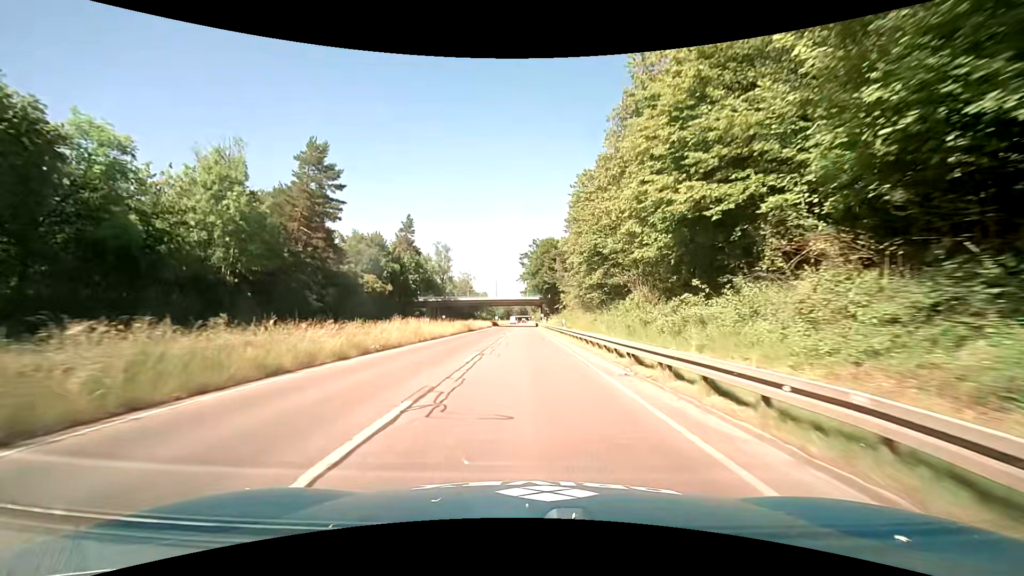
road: trunk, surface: asphalt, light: Day
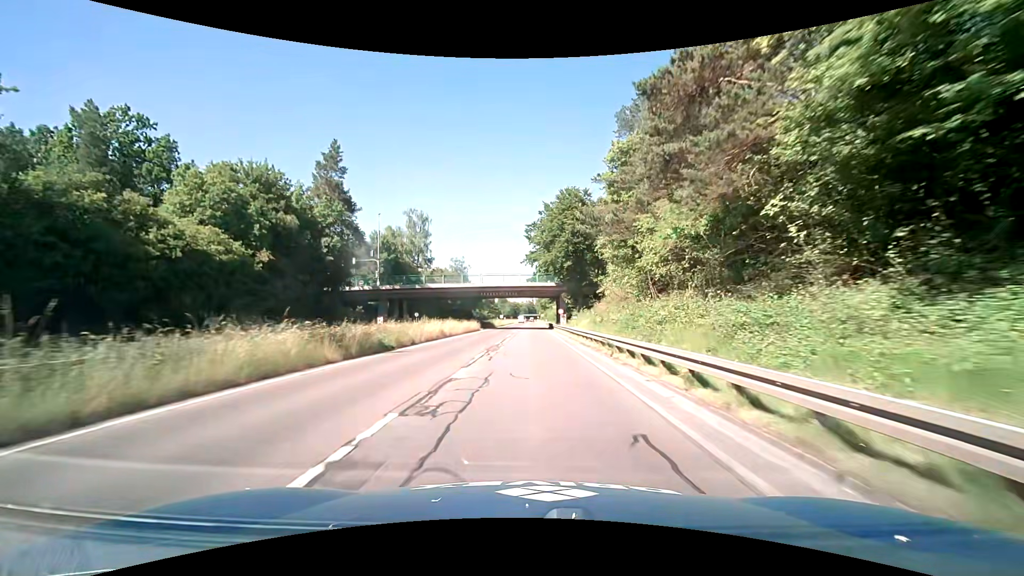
(-0.2, +37.2) m; -1°
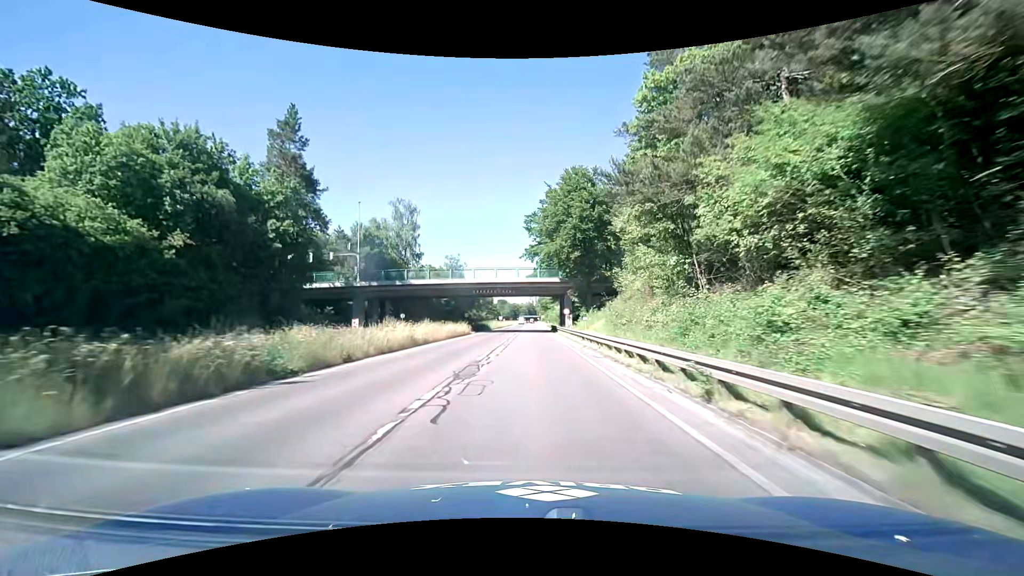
(0.0, +9.3) m; 0°
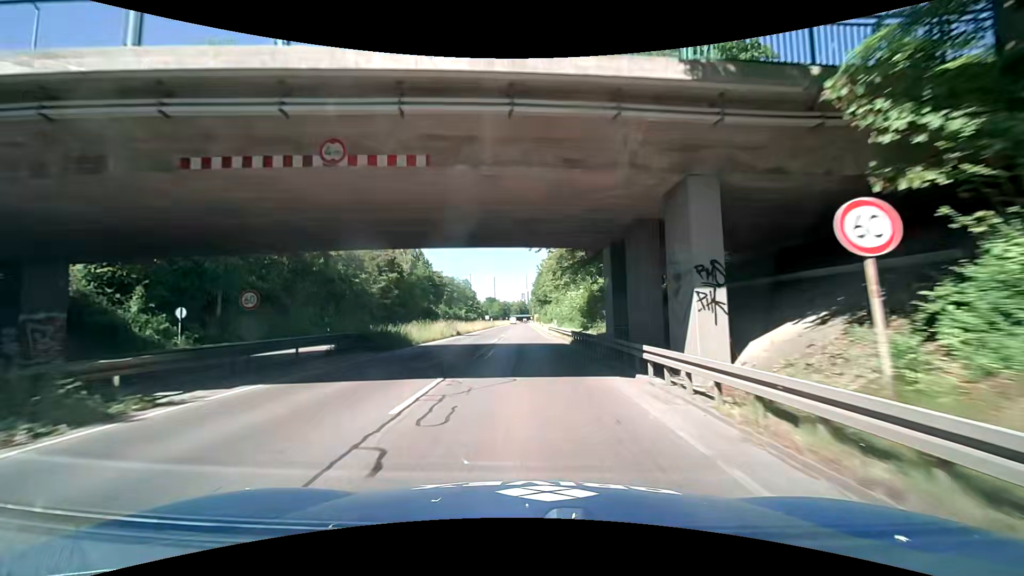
(+0.8, +46.6) m; +2°
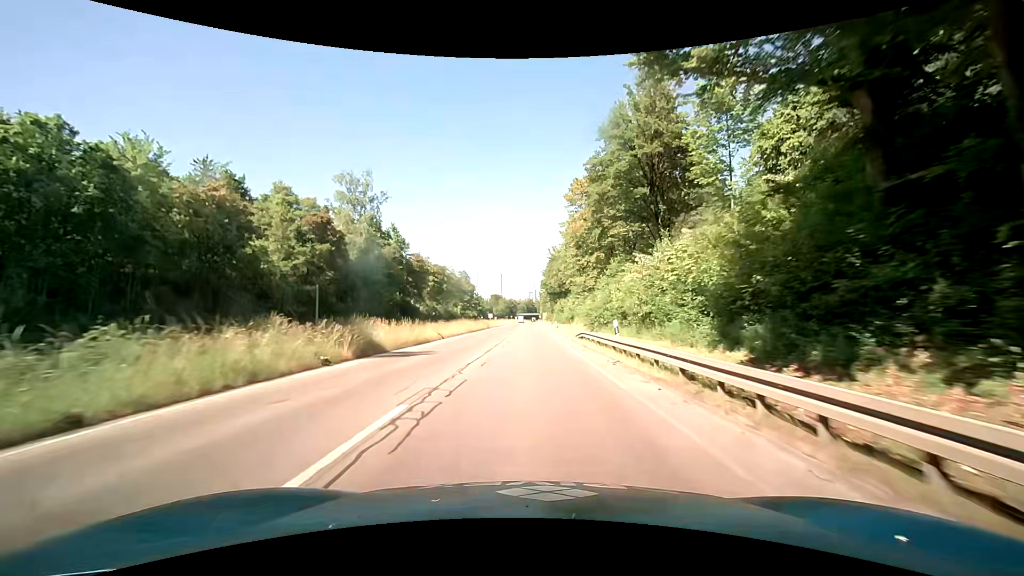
(-0.1, +27.9) m; +1°
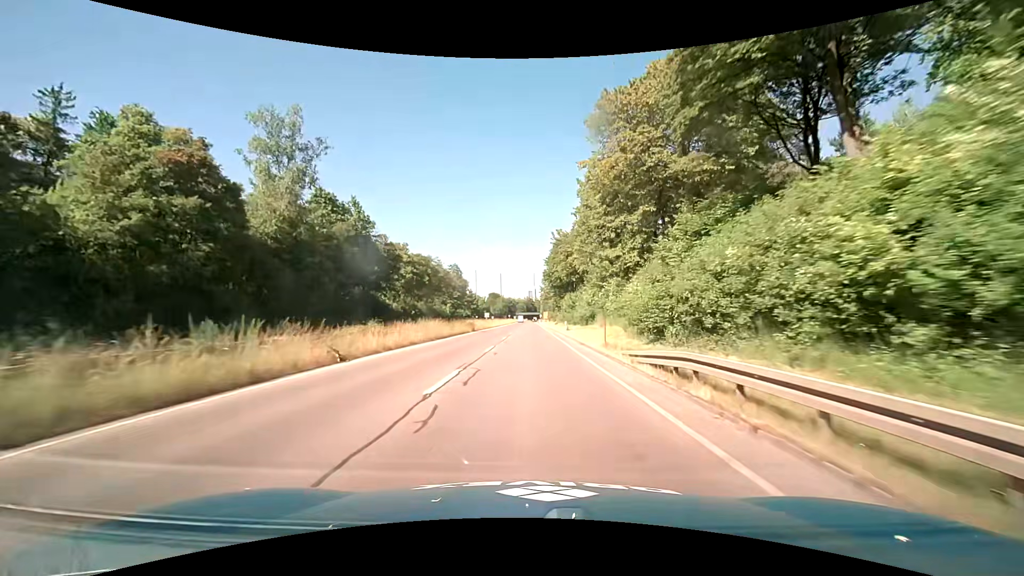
(-0.4, +18.6) m; -1°
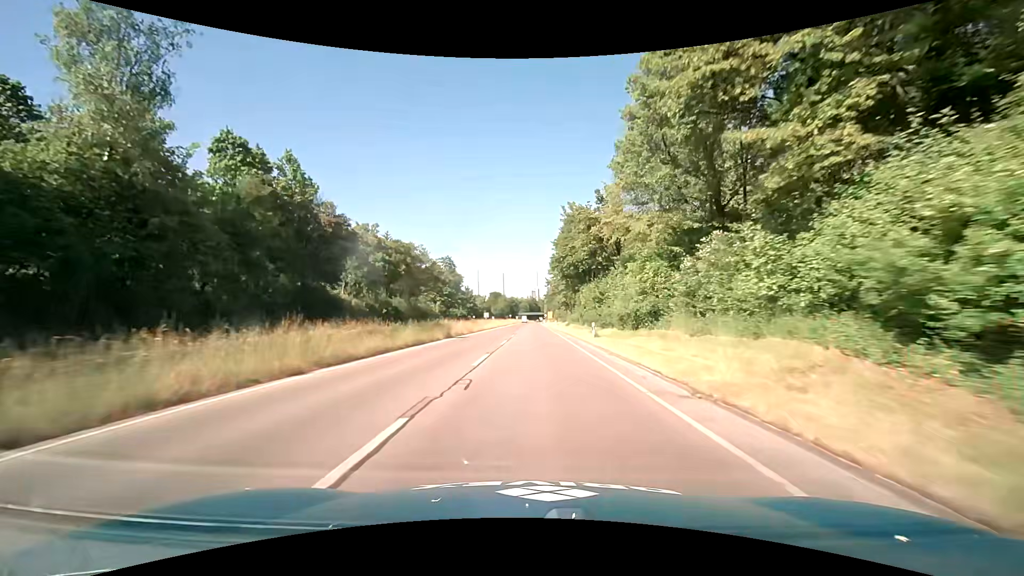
(-0.2, +18.7) m; -1°
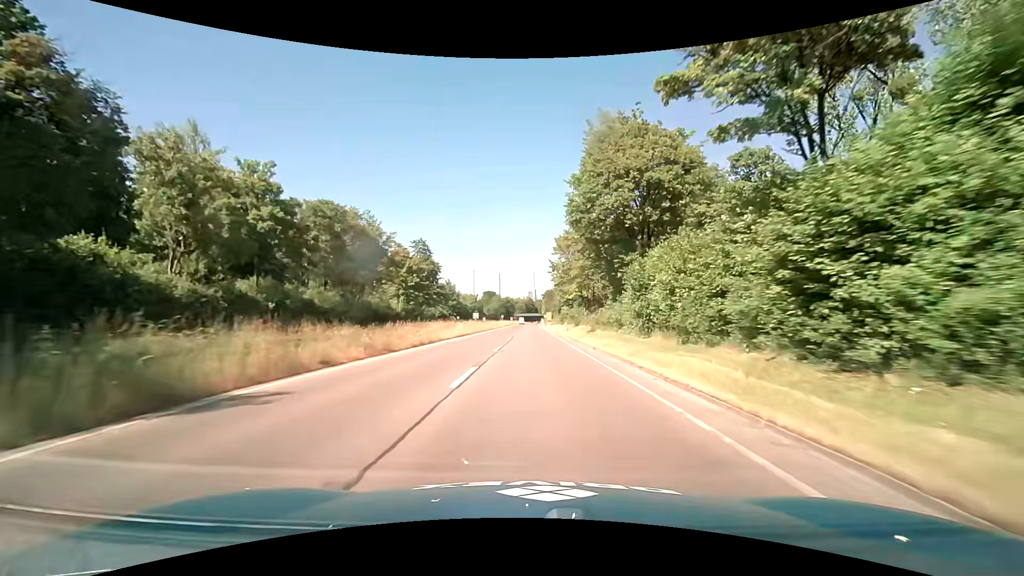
(+0.2, +28.0) m; 0°
(0, +10) (0, +20) (0, +30) (0, +40) (+1, +50) (+1, +60) (+1, +70) (+1, +80) (+1, +90) (+1, +100) m
